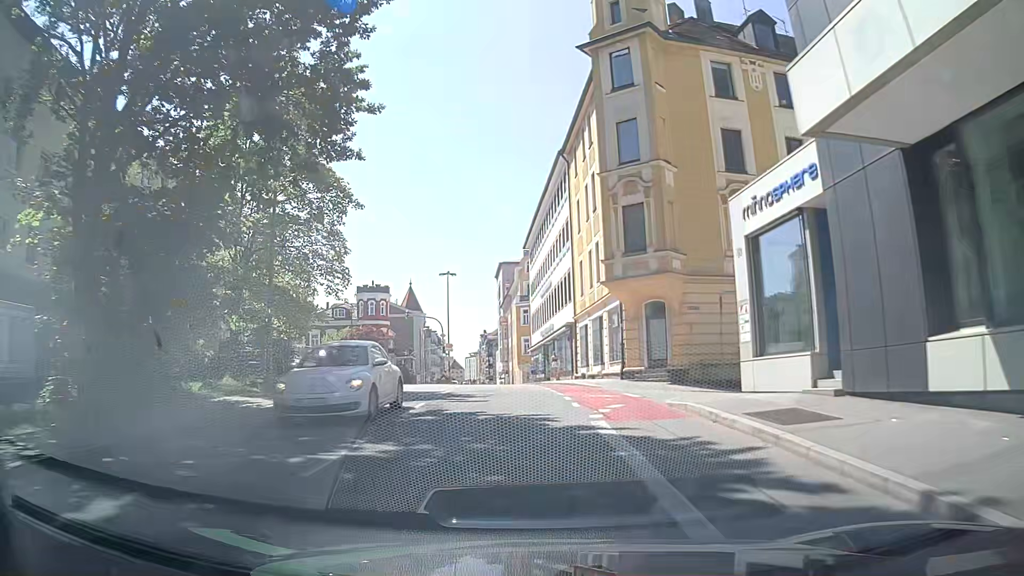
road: tertiary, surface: asphalt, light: Day
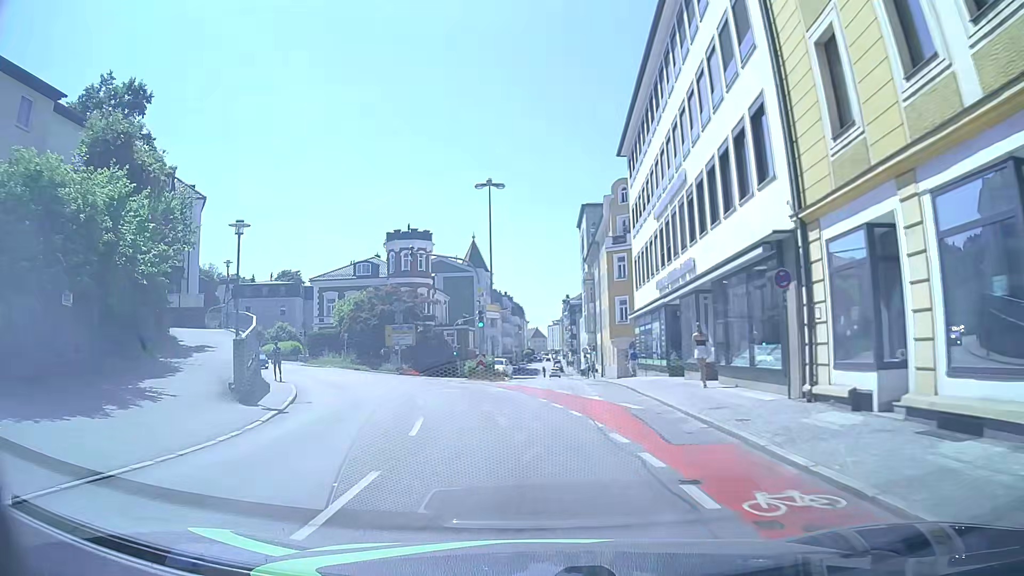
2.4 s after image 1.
(-0.8, +26.5) m; -6°
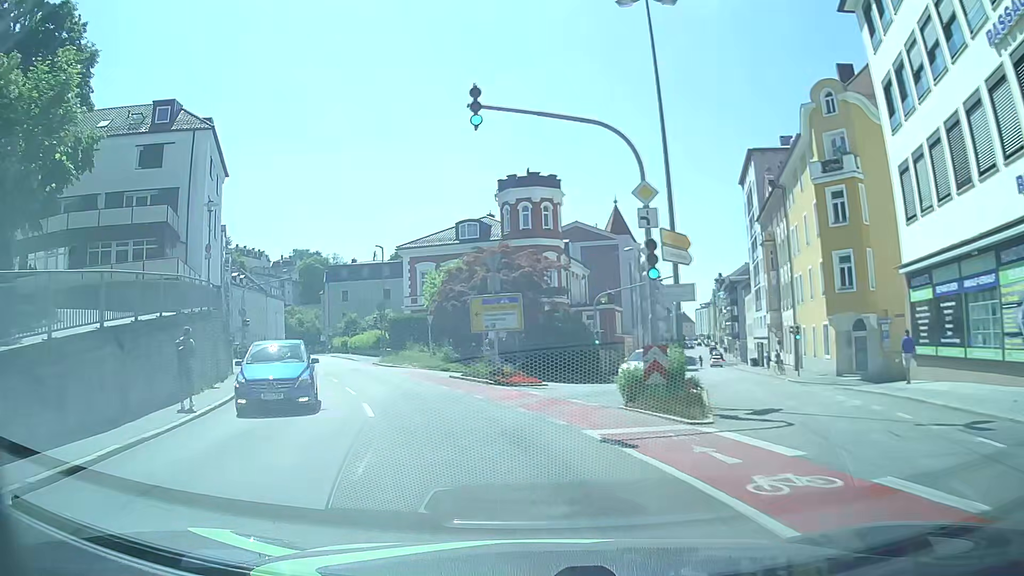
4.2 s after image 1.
(-1.8, +19.1) m; -12°
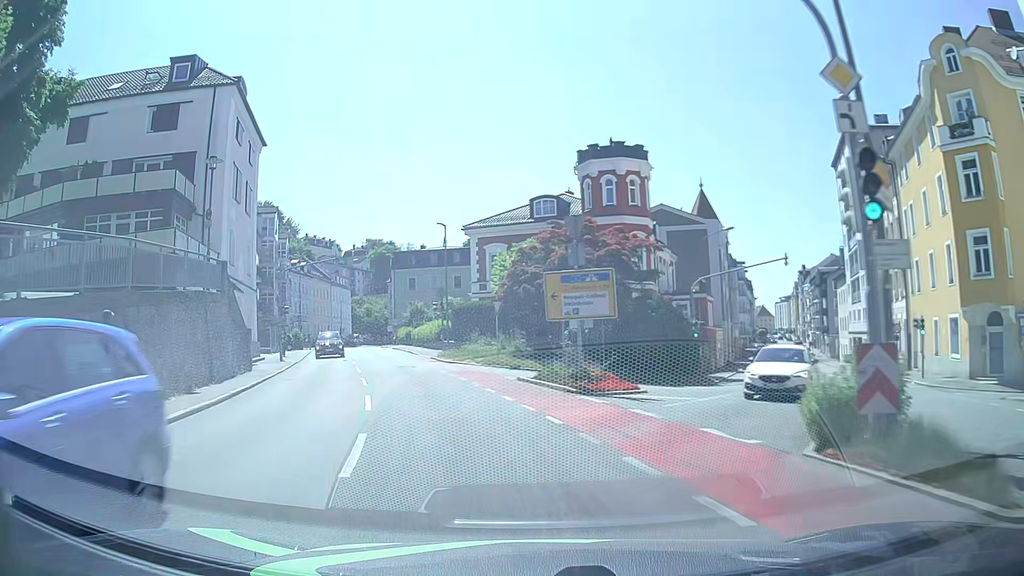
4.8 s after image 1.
(-0.4, +6.4) m; -7°
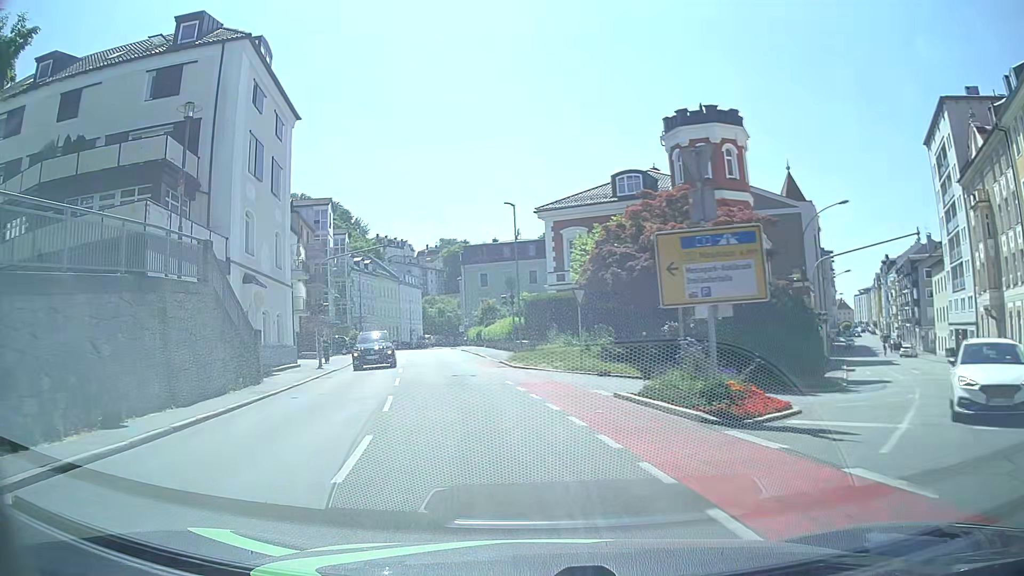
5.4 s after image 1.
(-0.3, +6.5) m; -6°
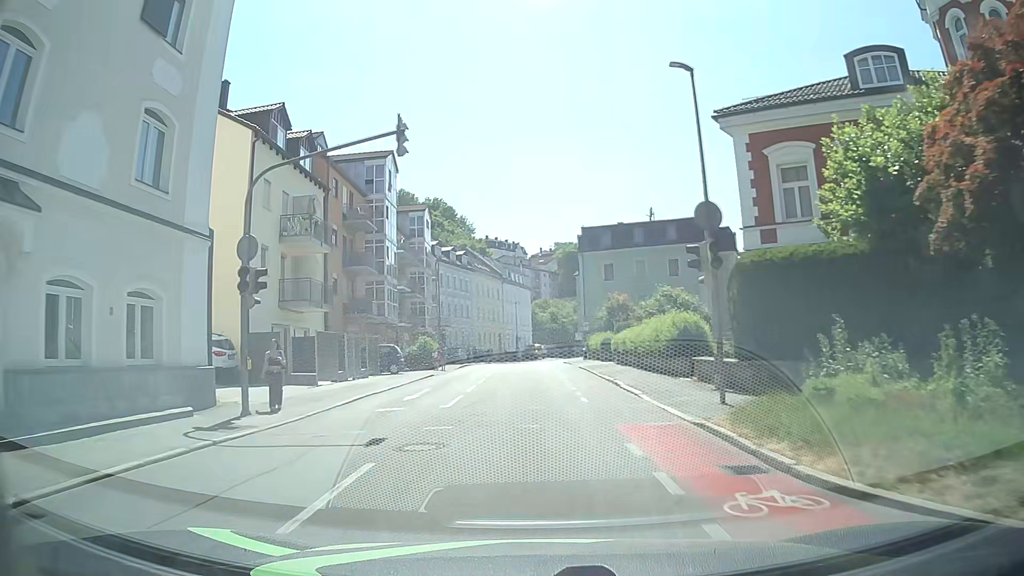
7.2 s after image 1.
(-2.3, +19.9) m; -10°
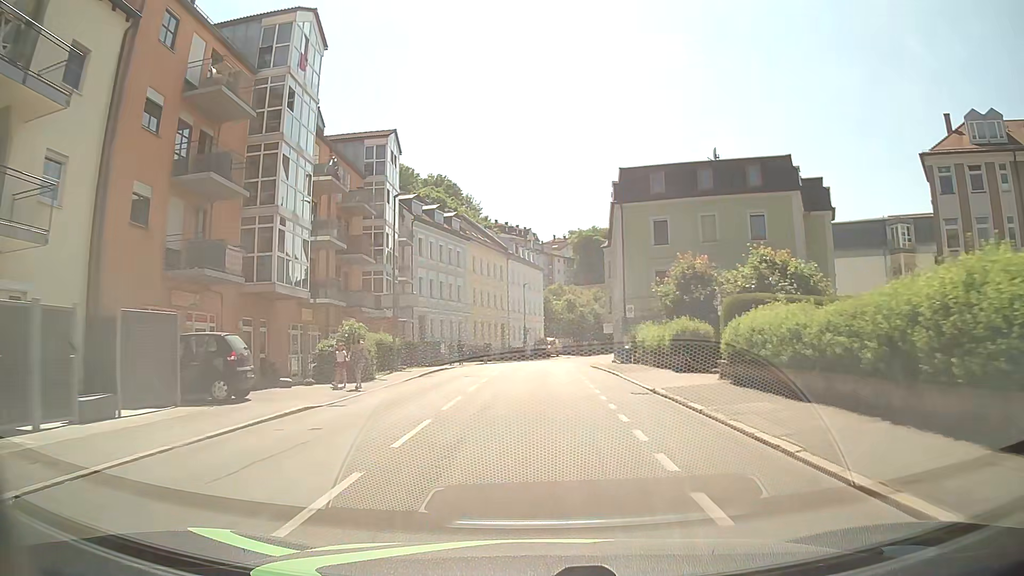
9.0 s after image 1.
(-0.2, +20.8) m; -1°
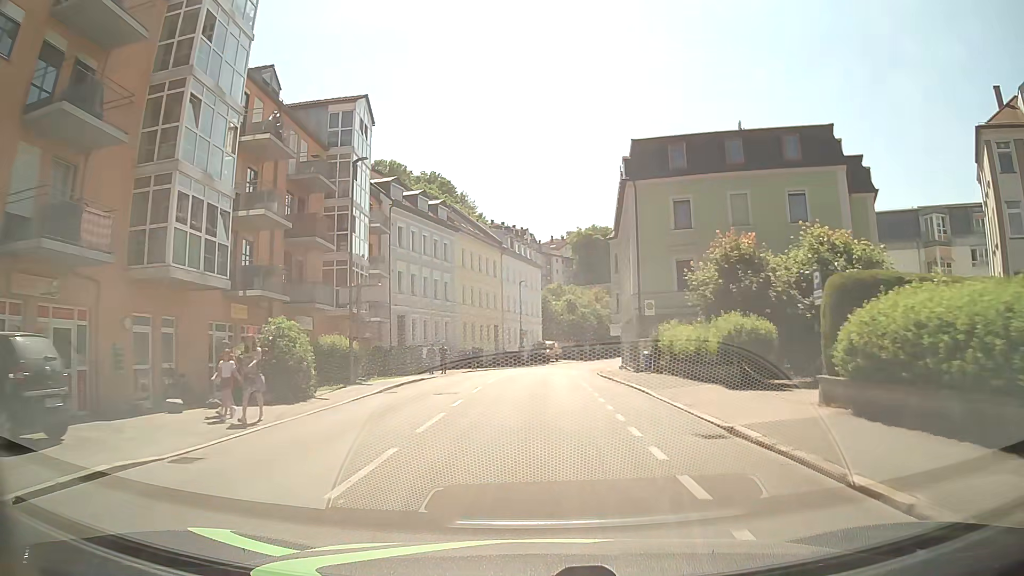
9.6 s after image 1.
(0.0, +7.1) m; 0°
(0, +10) (0, +20) (0, +30) (+1, +40) (+2, +50) (+4, +60) (+6, +70) (+9, +79) (+13, +88) (+17, +97) m
